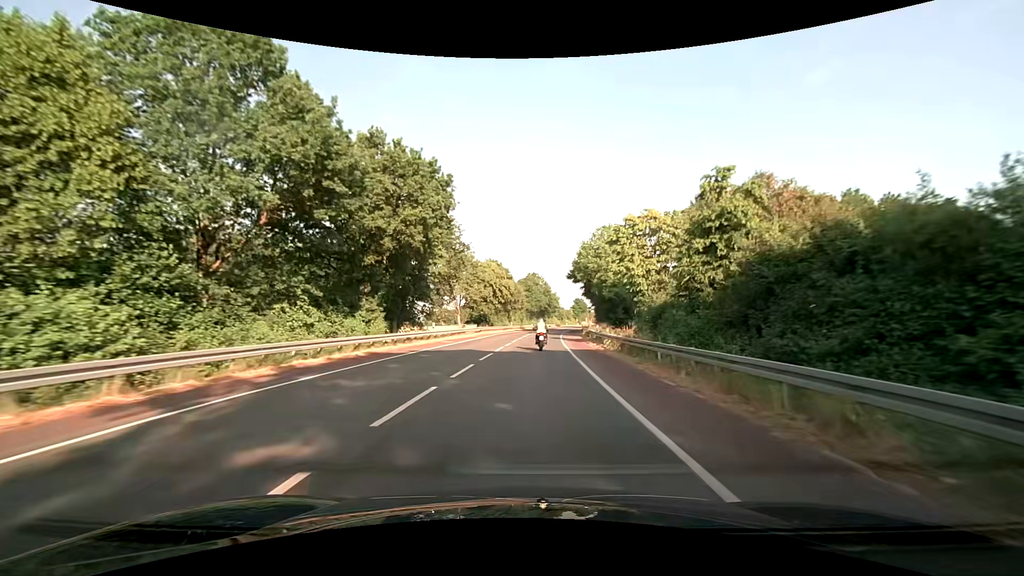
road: secondary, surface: asphalt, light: Day
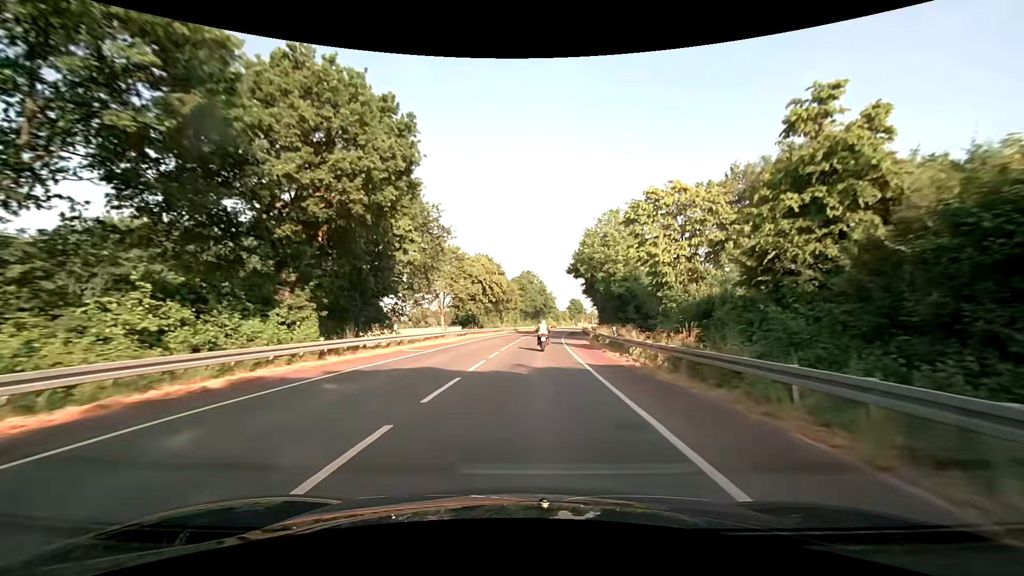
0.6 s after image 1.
(0.0, +9.6) m; +1°
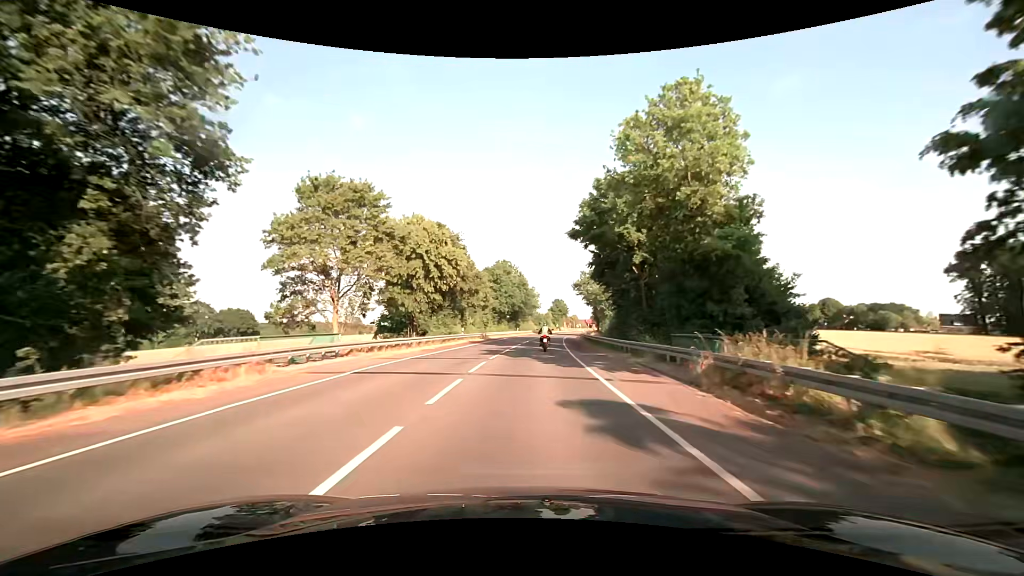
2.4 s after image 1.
(+0.7, +29.5) m; +3°
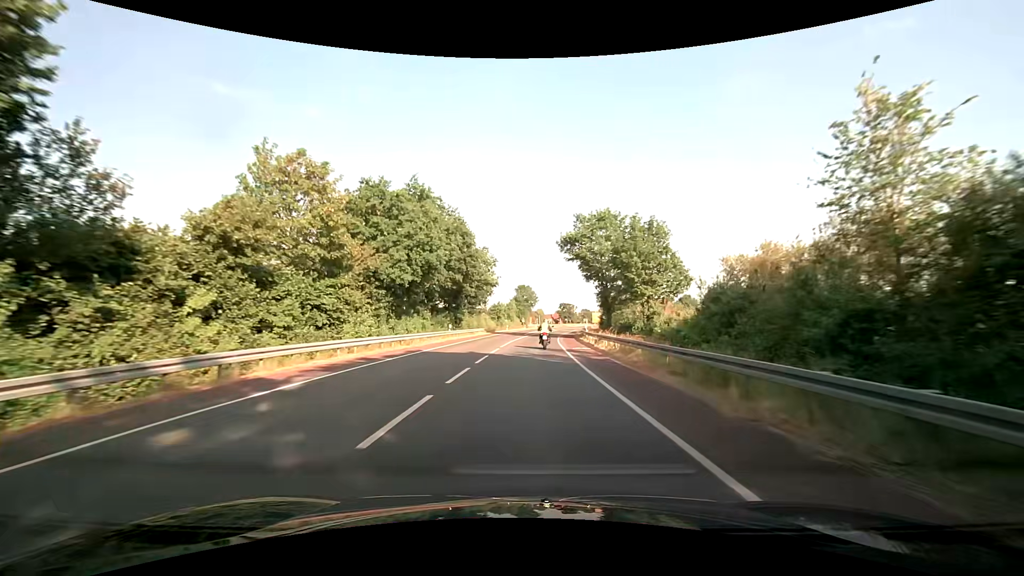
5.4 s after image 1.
(+1.8, +50.6) m; +4°
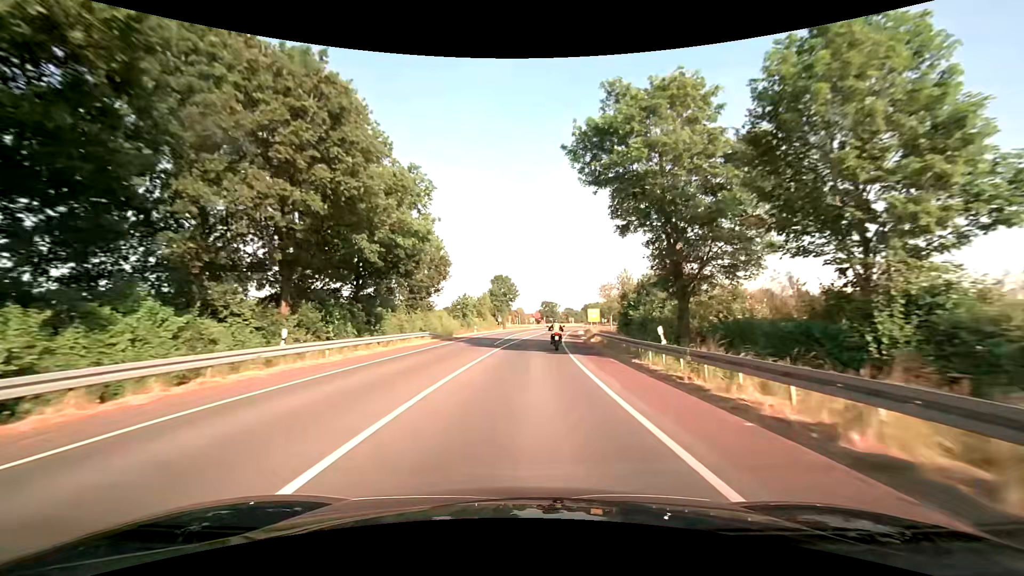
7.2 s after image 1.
(+0.7, +29.8) m; +3°
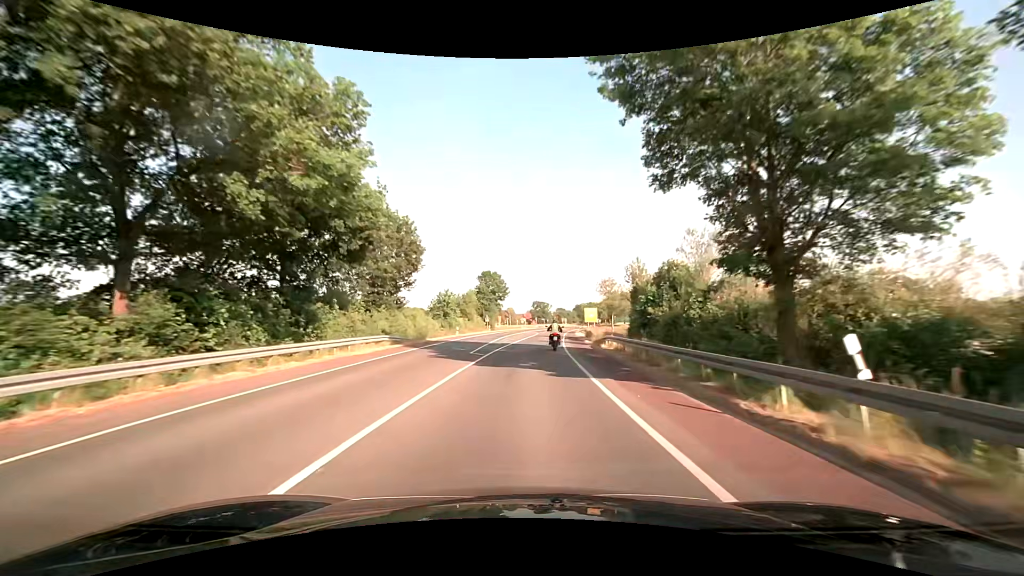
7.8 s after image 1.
(+0.1, +9.8) m; +1°
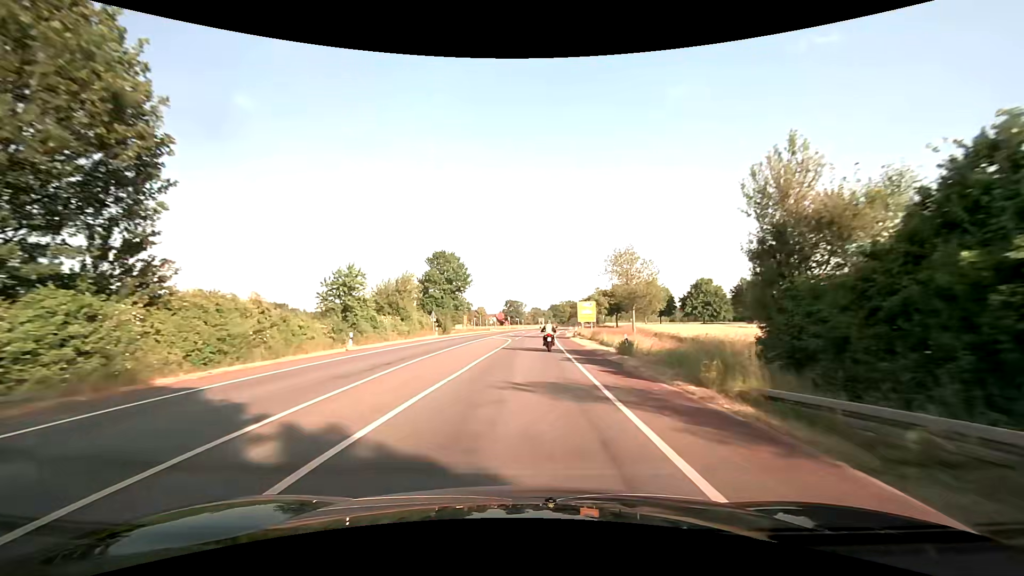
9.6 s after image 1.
(+0.8, +29.3) m; +3°
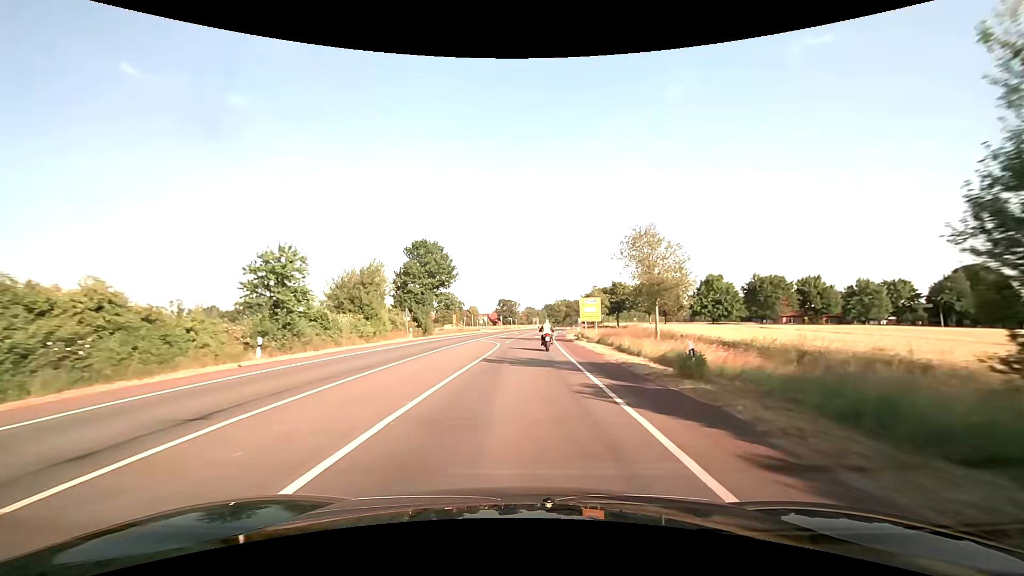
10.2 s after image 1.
(+0.1, +9.7) m; +1°
(0, +10) (0, +20) (+1, +30) (+1, +40) (+1, +50) (+2, +60) (+3, +70) (+3, +80) (+4, +90) (+5, +100) m
